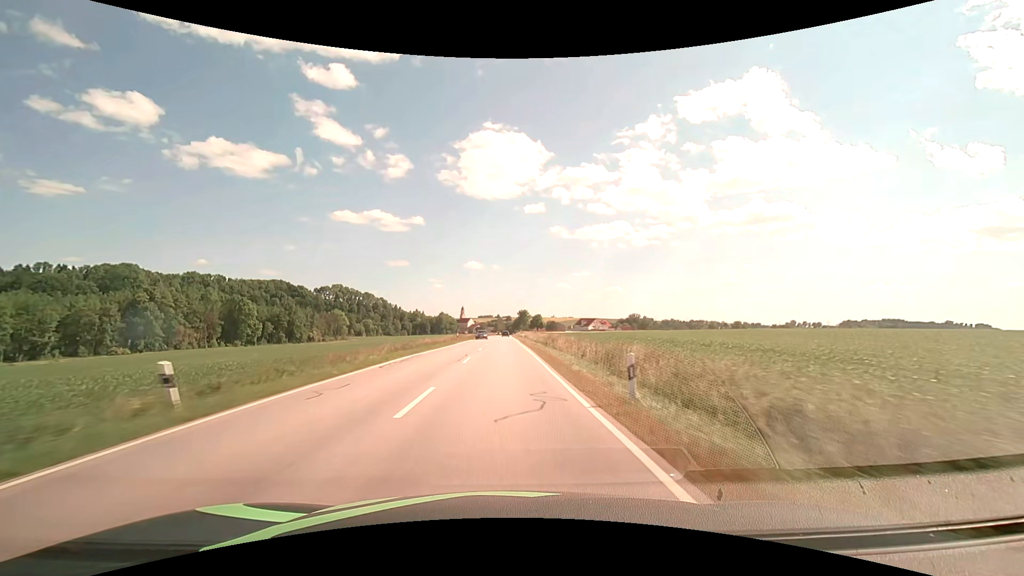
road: secondary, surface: asphalt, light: Day
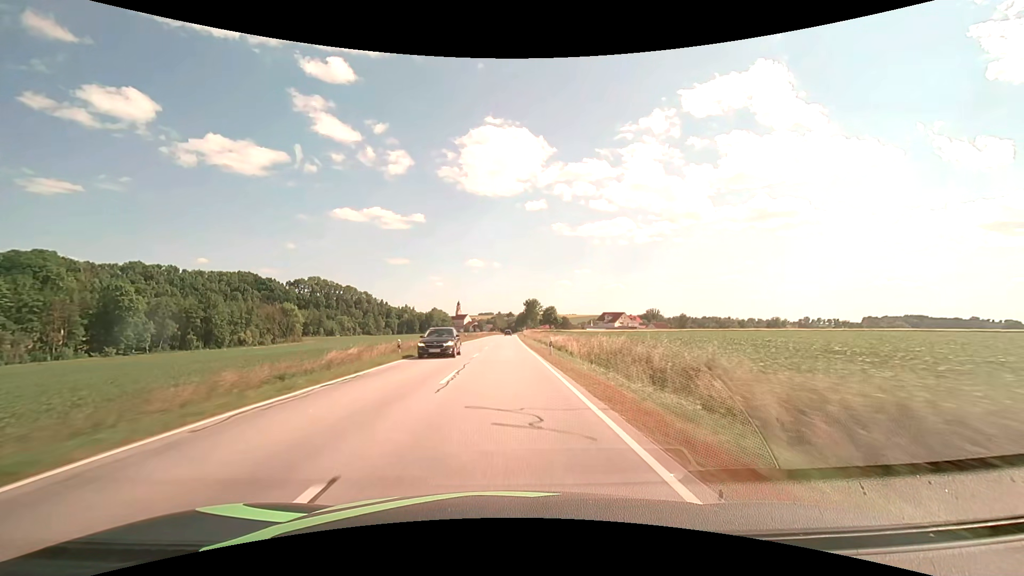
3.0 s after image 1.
(-0.2, +79.2) m; 0°
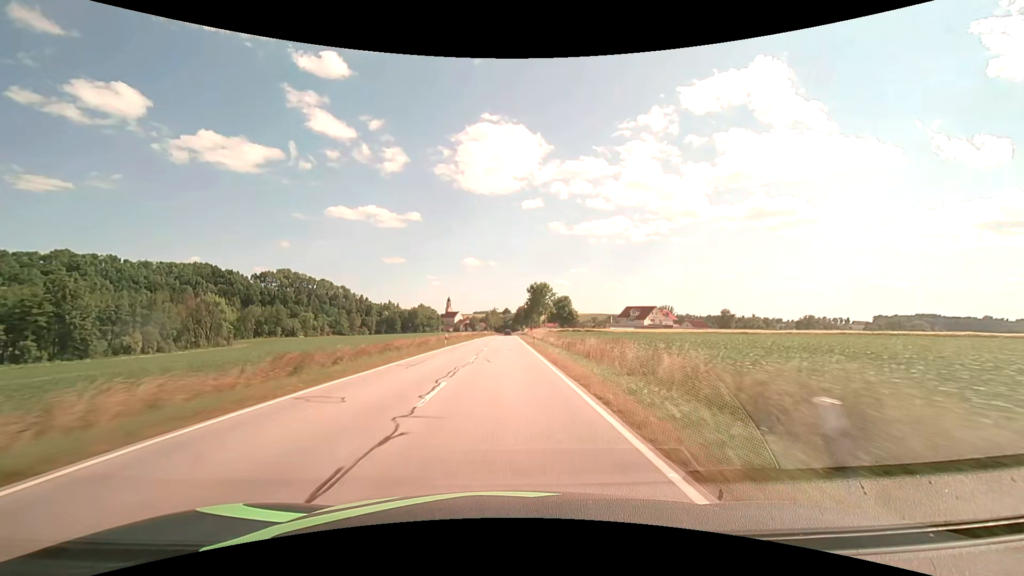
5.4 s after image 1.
(+0.1, +63.4) m; 0°
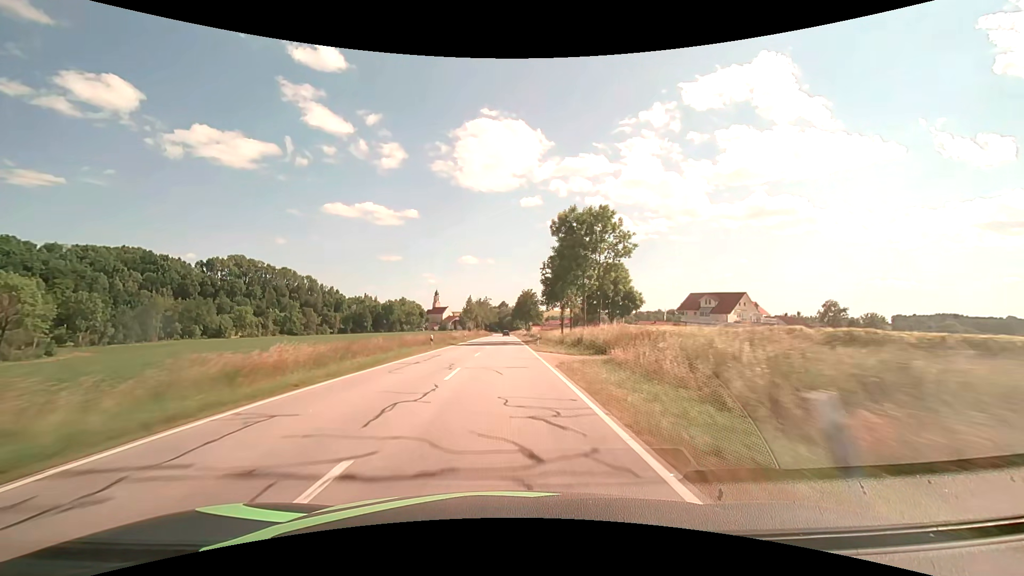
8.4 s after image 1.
(+0.7, +79.3) m; 0°
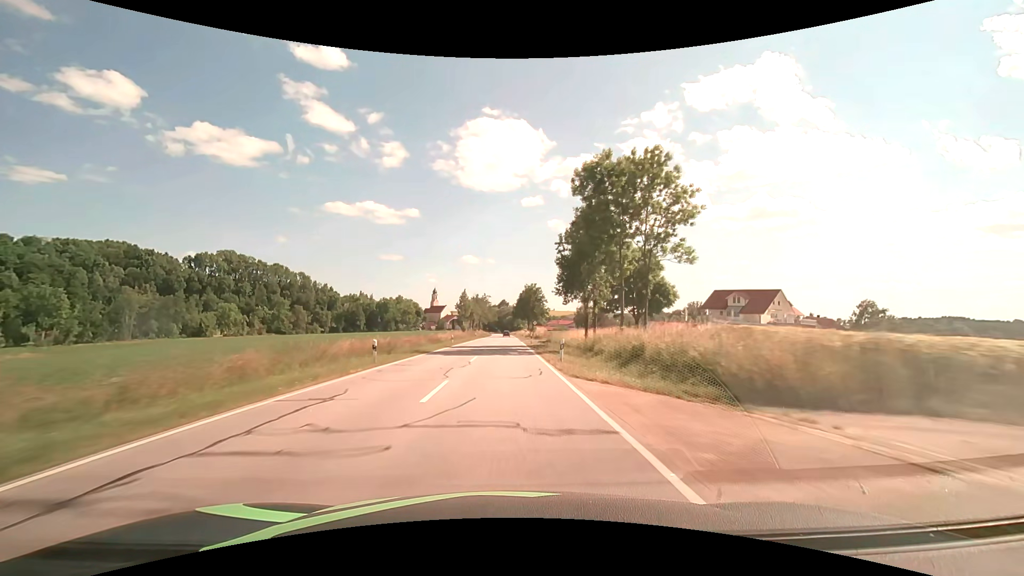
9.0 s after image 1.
(0.0, +15.9) m; 0°
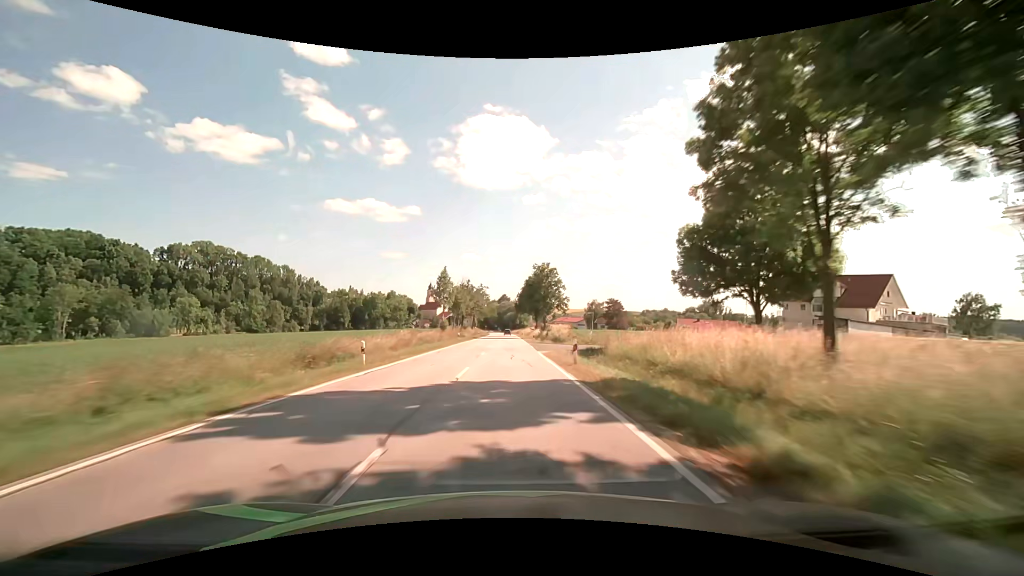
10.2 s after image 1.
(-0.1, +31.7) m; 0°
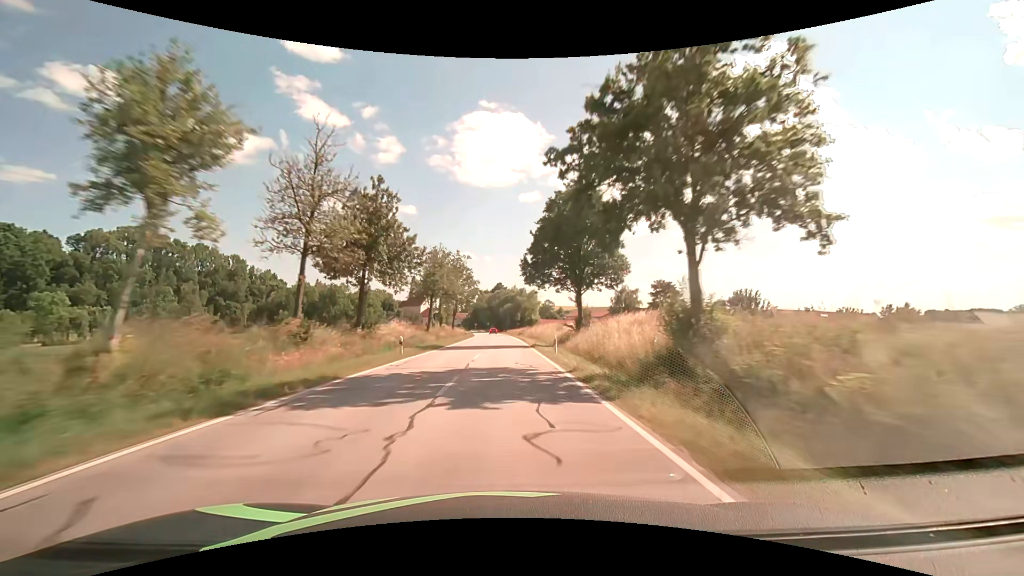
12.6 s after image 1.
(+0.2, +63.4) m; 0°
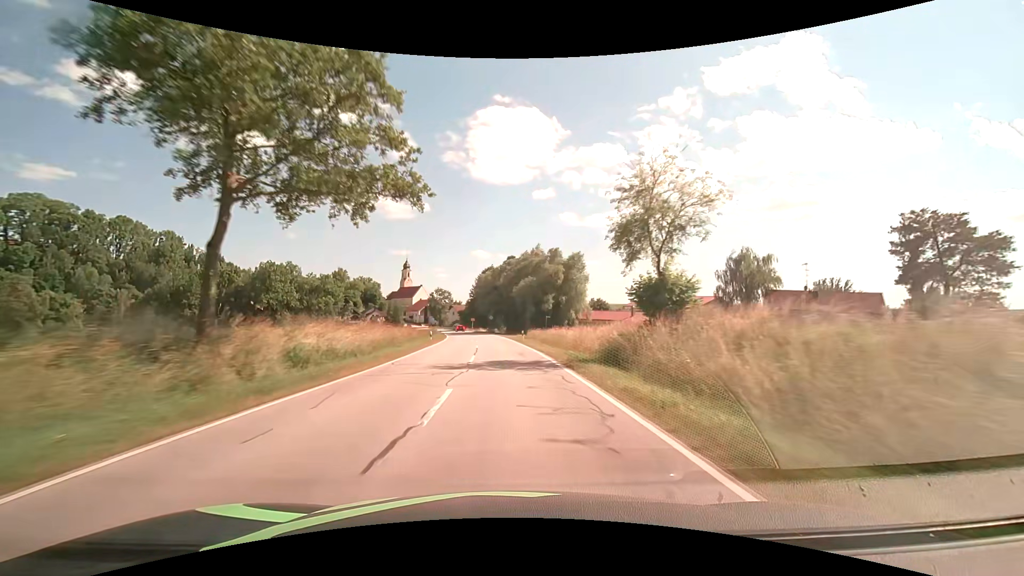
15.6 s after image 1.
(-0.7, +74.7) m; -1°
(0, +10) (0, +20) (0, +30) (-1, +40) (-2, +50) (-2, +60) (-3, +70) (-5, +80) (-6, +90) (-8, +100) m
